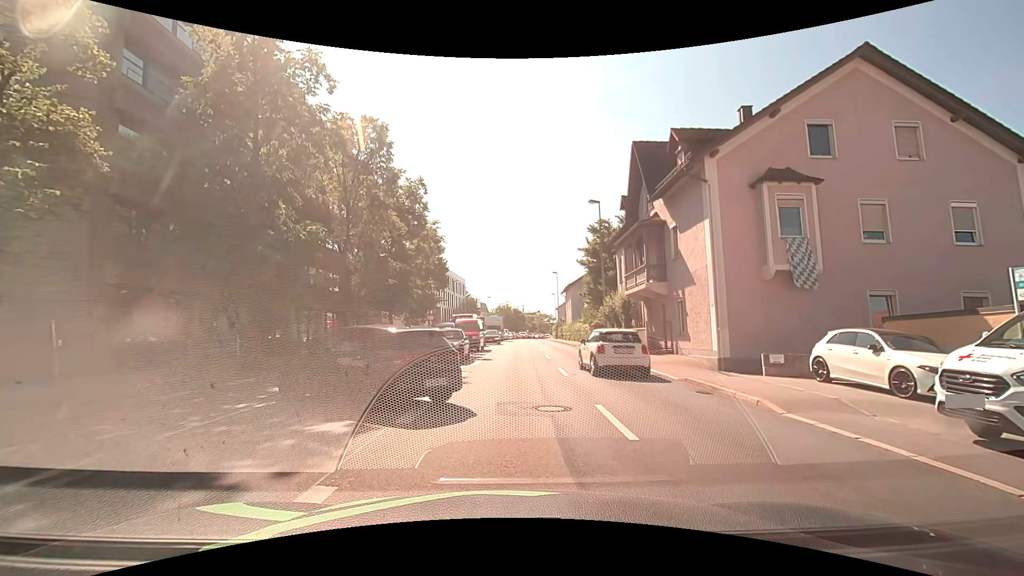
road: primary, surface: asphalt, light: Day
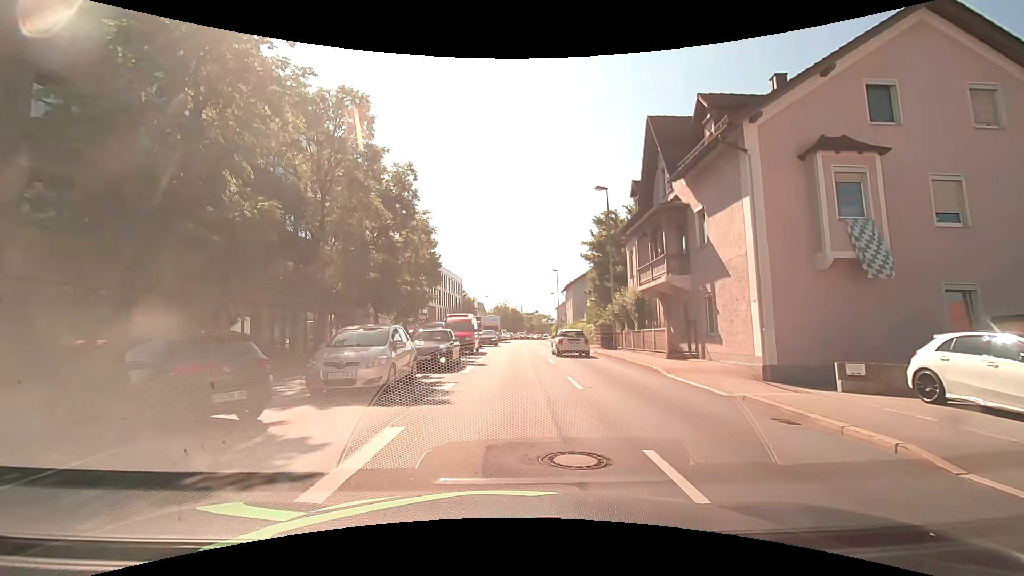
(0.0, +3.7) m; -1°
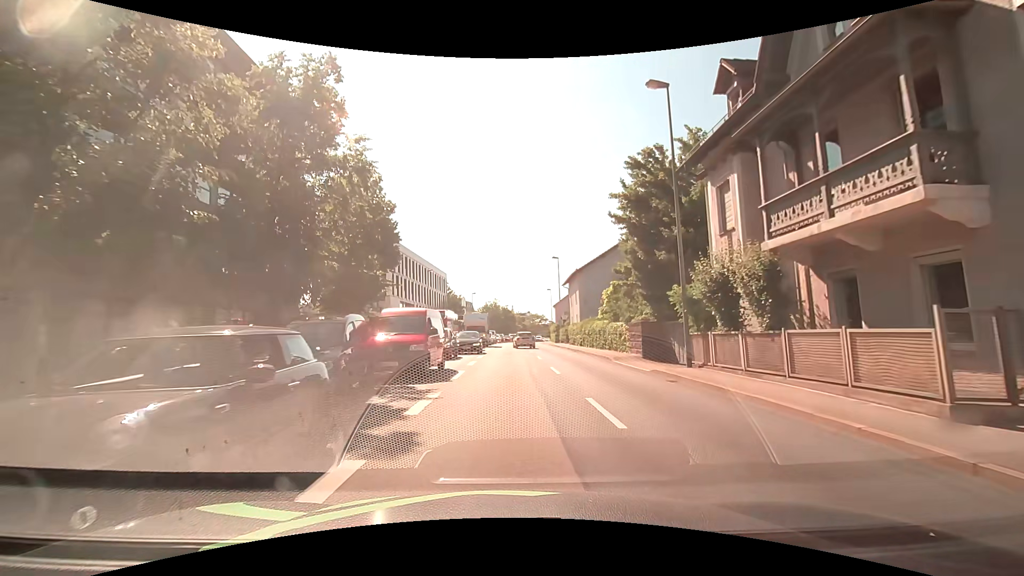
(+0.5, +14.1) m; +2°
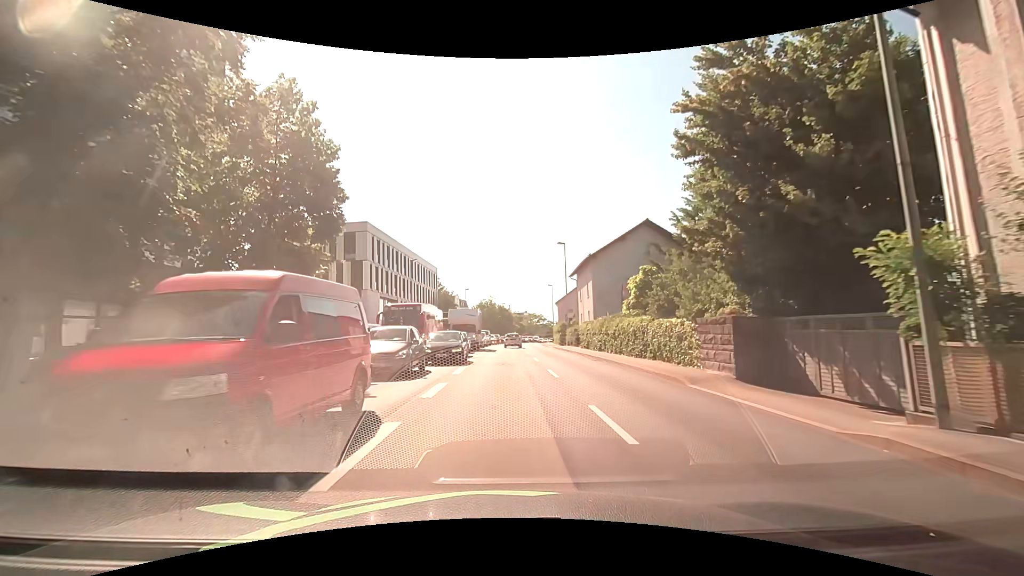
(+0.2, +10.1) m; 0°
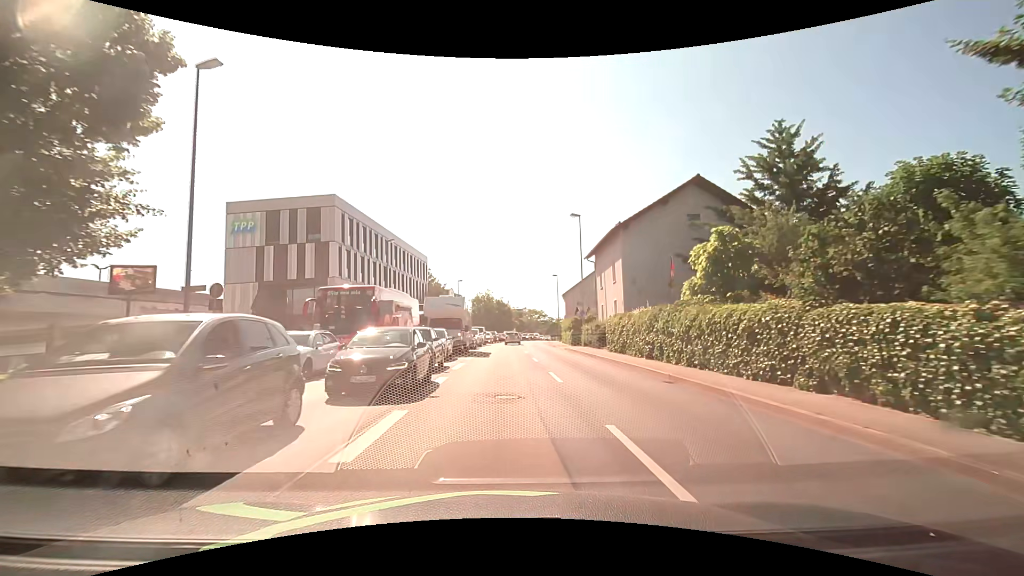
(+0.1, +11.1) m; +1°
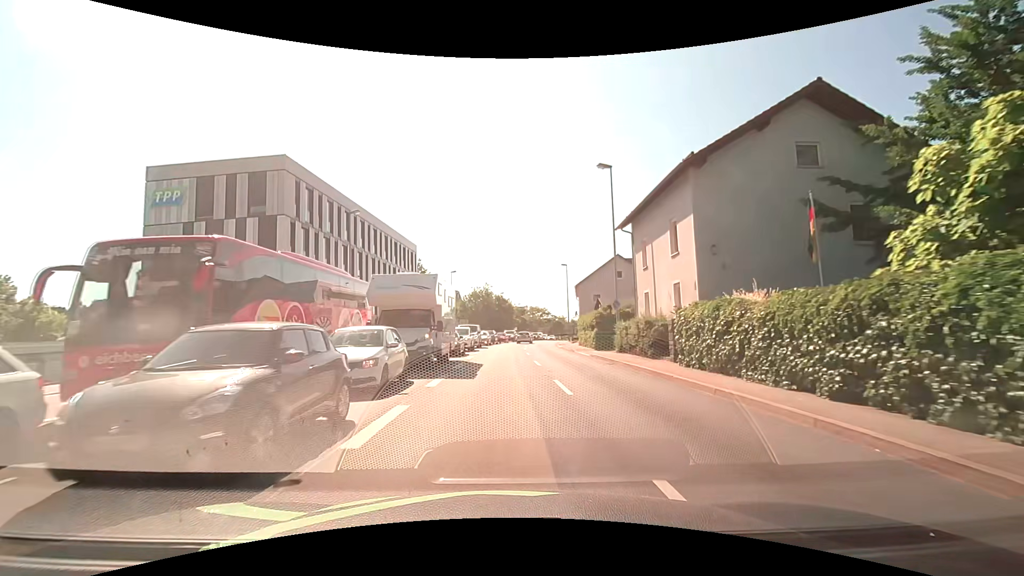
(0.0, +11.6) m; -1°
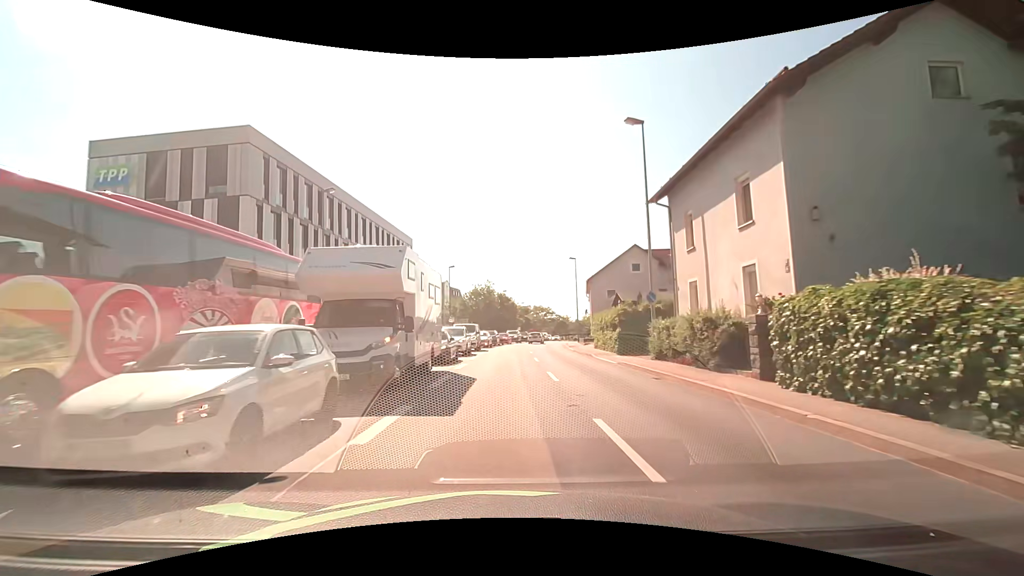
(0.0, +5.9) m; +1°
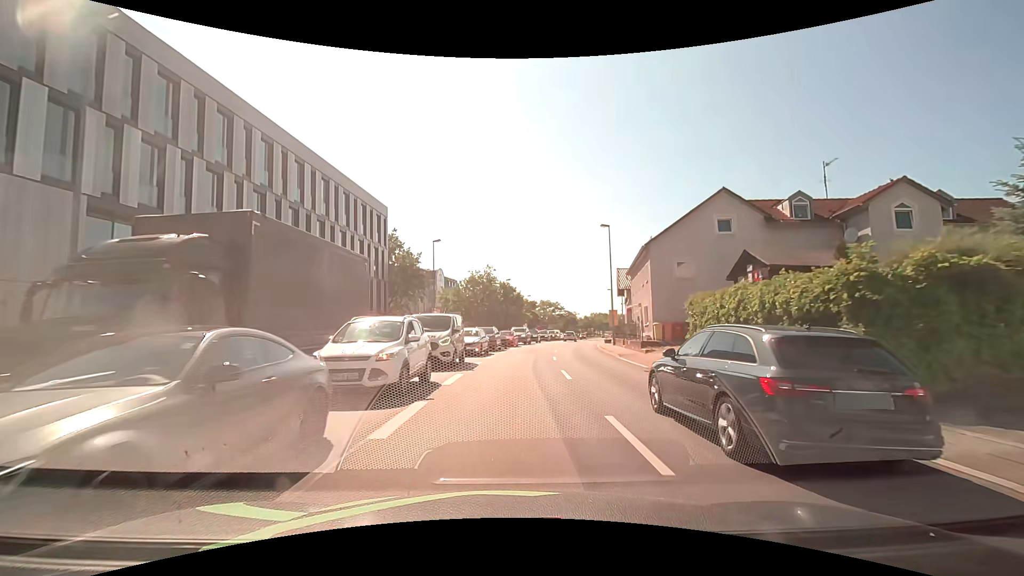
(-0.3, +17.8) m; -1°
(0, +10) (+1, +20) (+1, +30) (+3, +40) (+4, +50) (+6, +60) (+8, +69) (+10, +79) (+12, +89) (+14, +99) m
